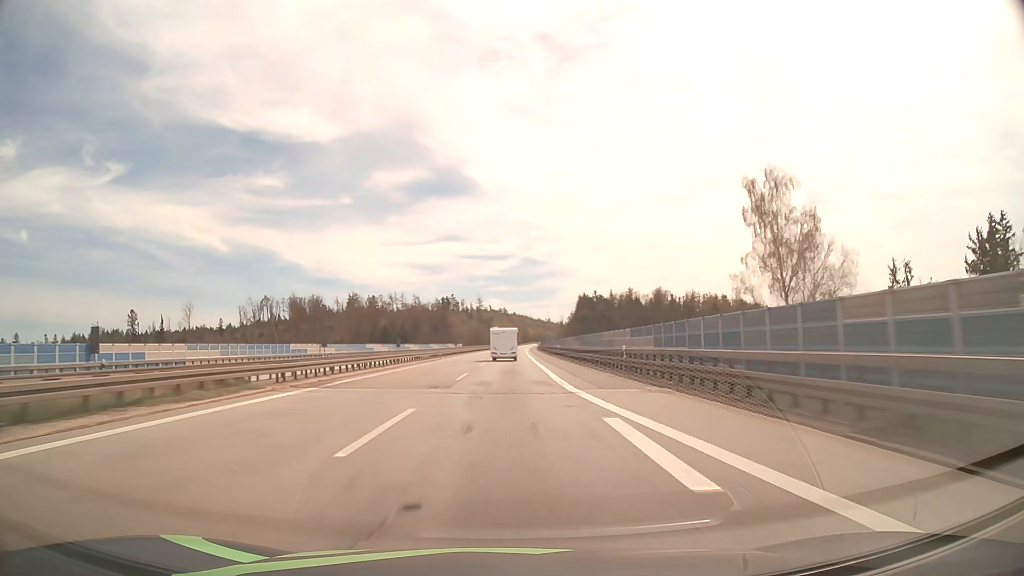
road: motorway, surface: asphalt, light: Day
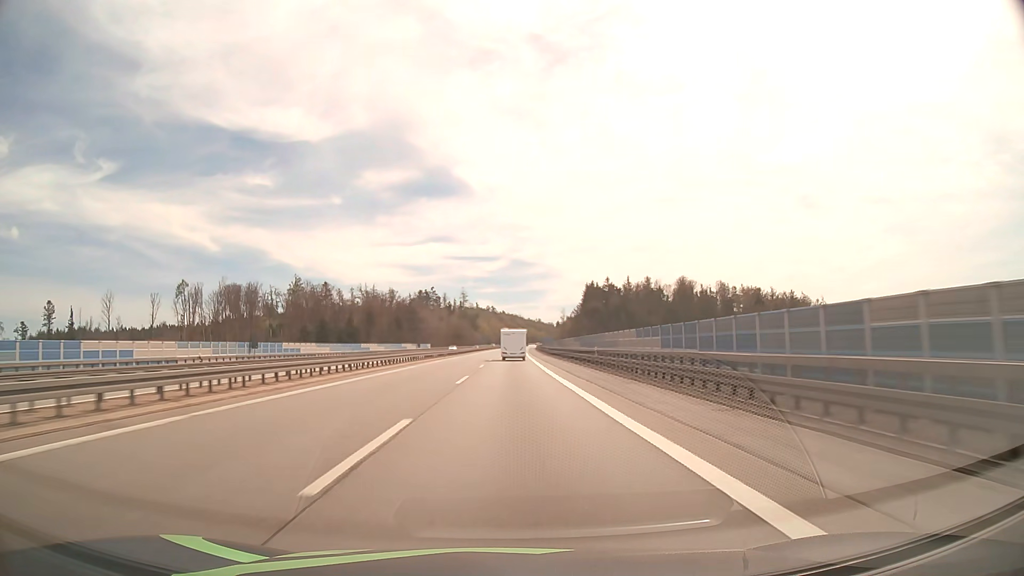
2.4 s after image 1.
(+0.5, +73.1) m; +1°
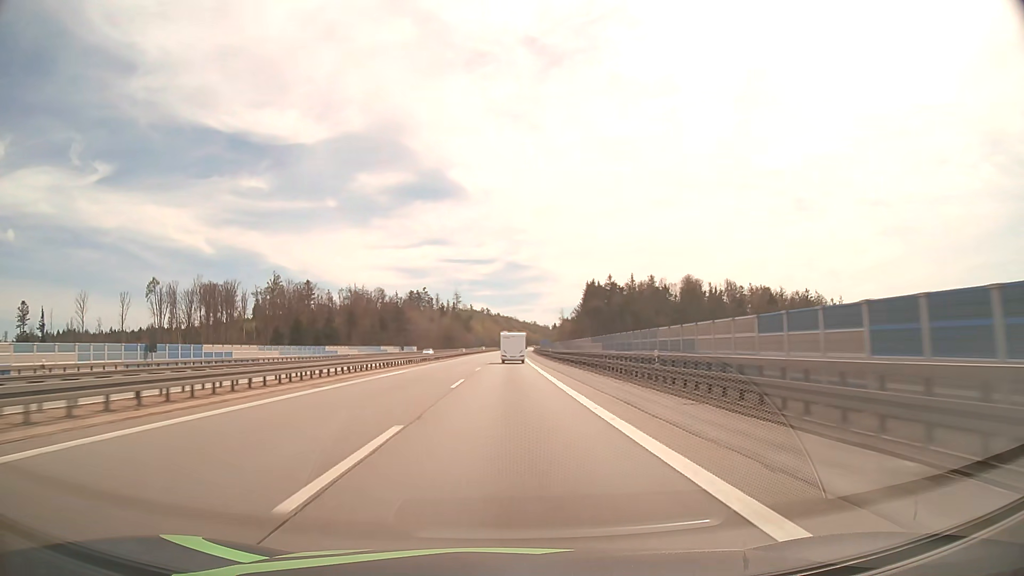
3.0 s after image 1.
(+0.1, +18.2) m; 0°
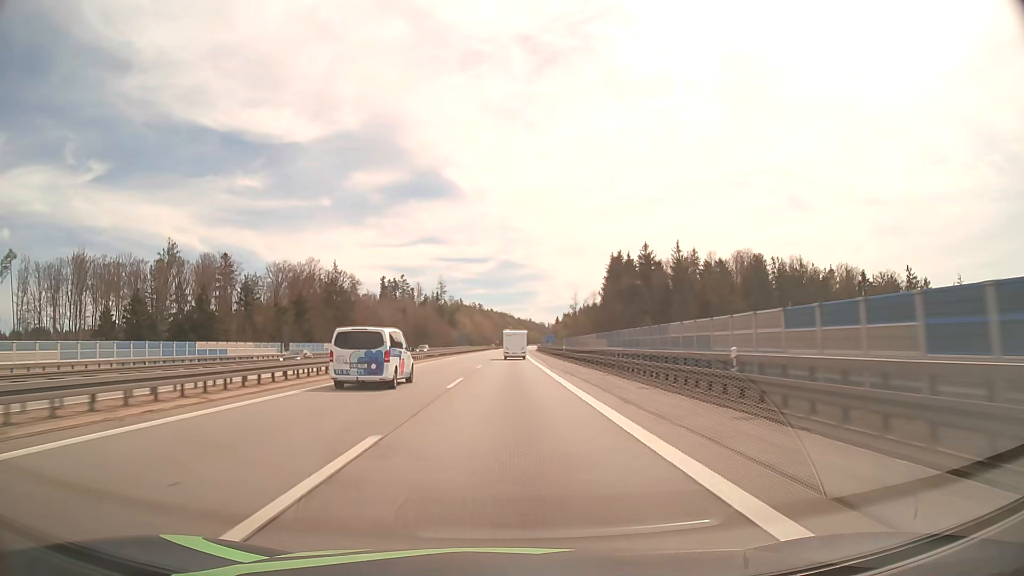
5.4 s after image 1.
(+0.4, +72.6) m; +1°
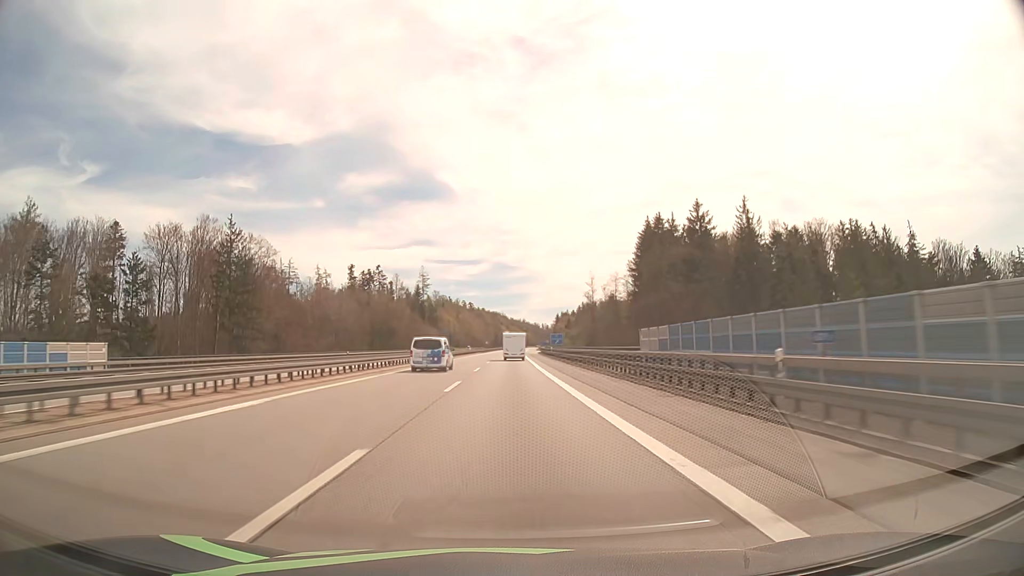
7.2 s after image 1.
(+0.3, +54.1) m; +1°
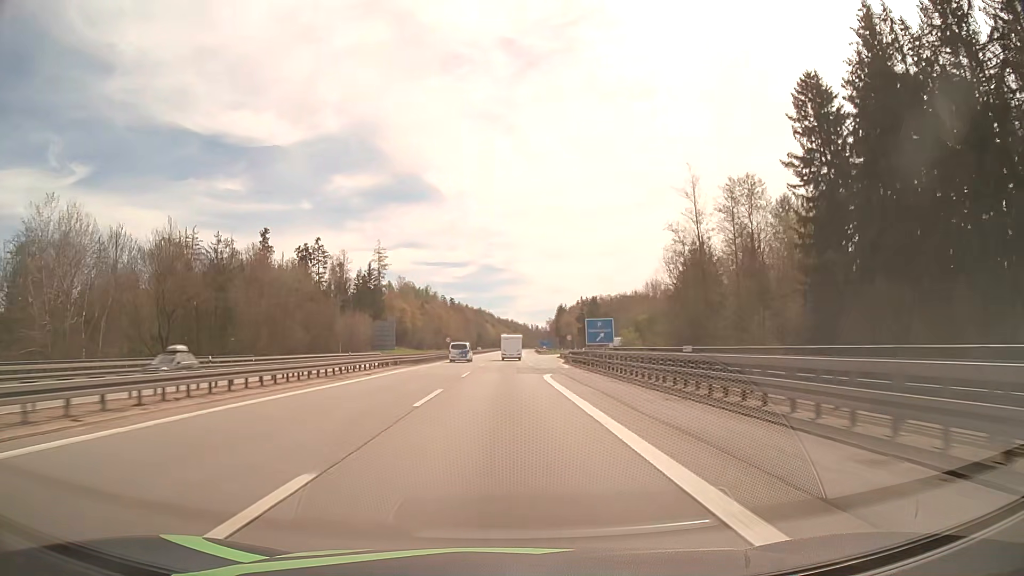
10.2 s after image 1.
(+0.8, +89.4) m; +1°
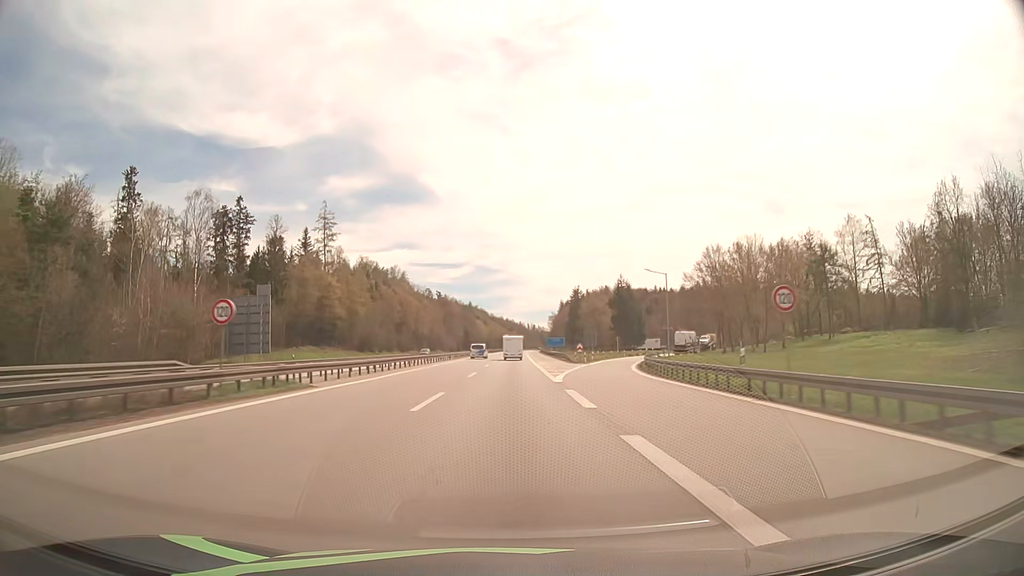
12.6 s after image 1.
(+0.4, +71.8) m; 0°
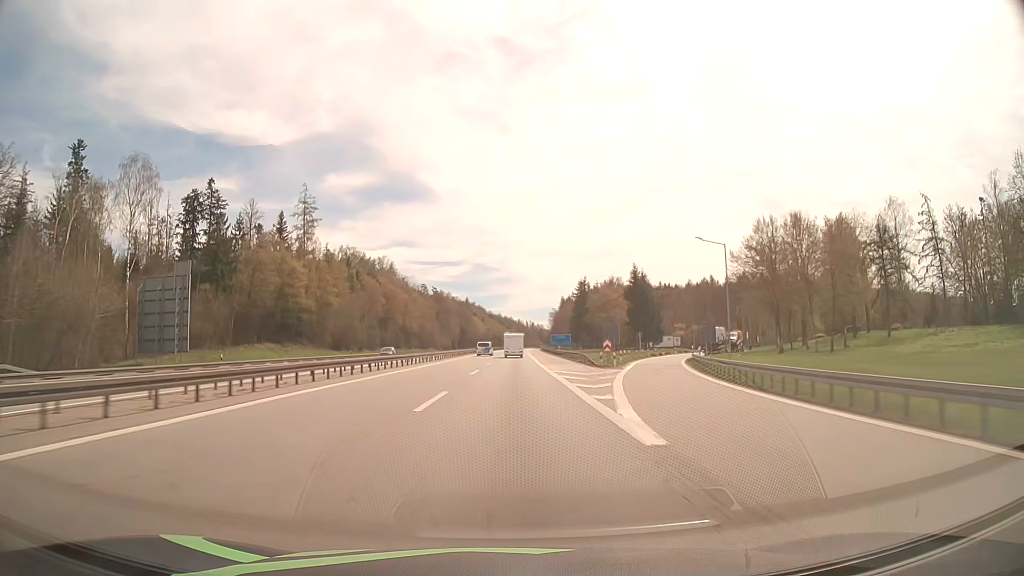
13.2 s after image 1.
(0.0, +18.1) m; 0°
(0, +10) (0, +20) (0, +30) (0, +40) (0, +50) (+1, +60) (+1, +70) (+1, +80) (+1, +90) (+2, +100) m
